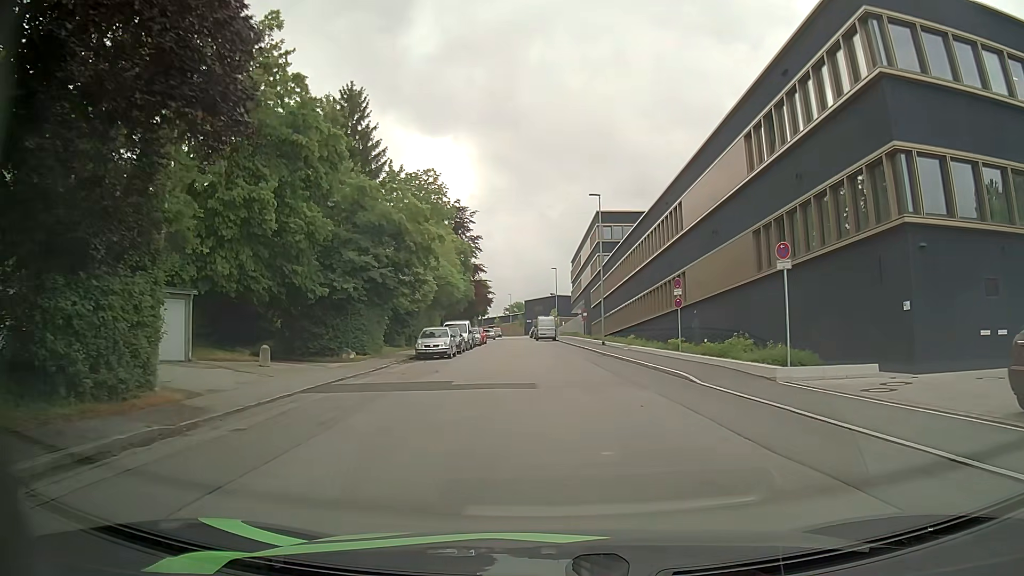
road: residential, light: Day
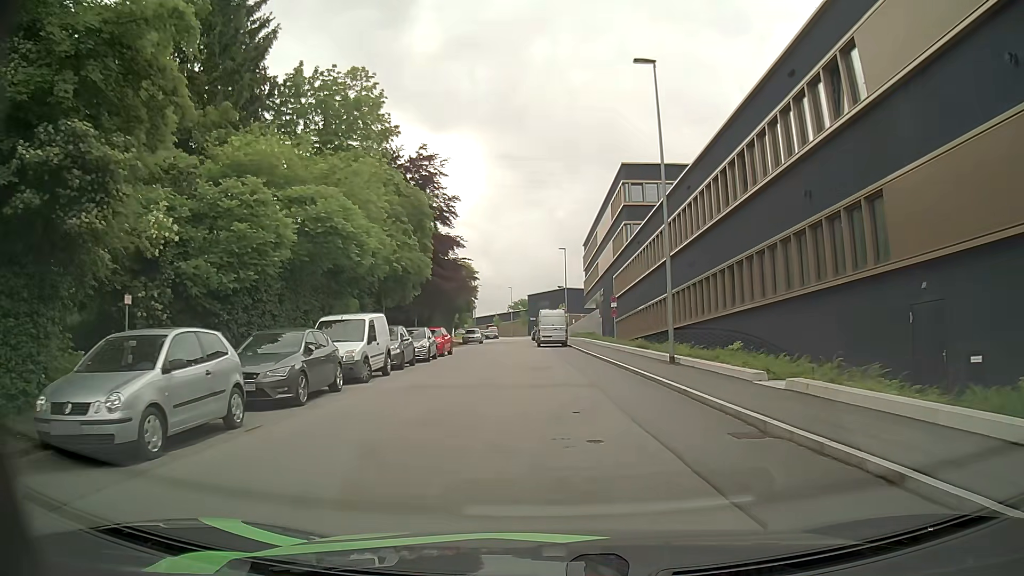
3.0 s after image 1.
(-0.1, +23.9) m; -1°
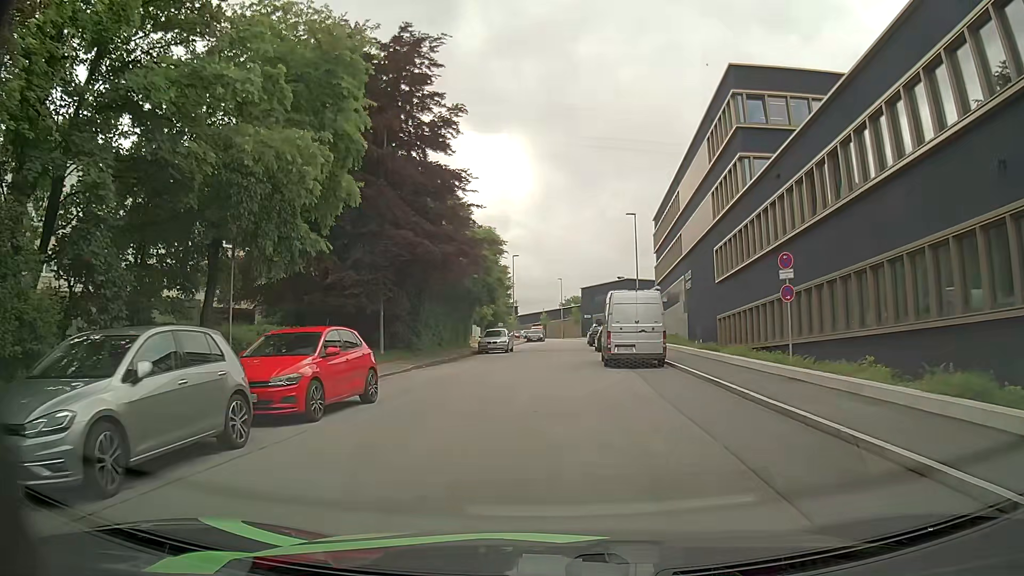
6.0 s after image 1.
(-0.6, +23.0) m; -3°
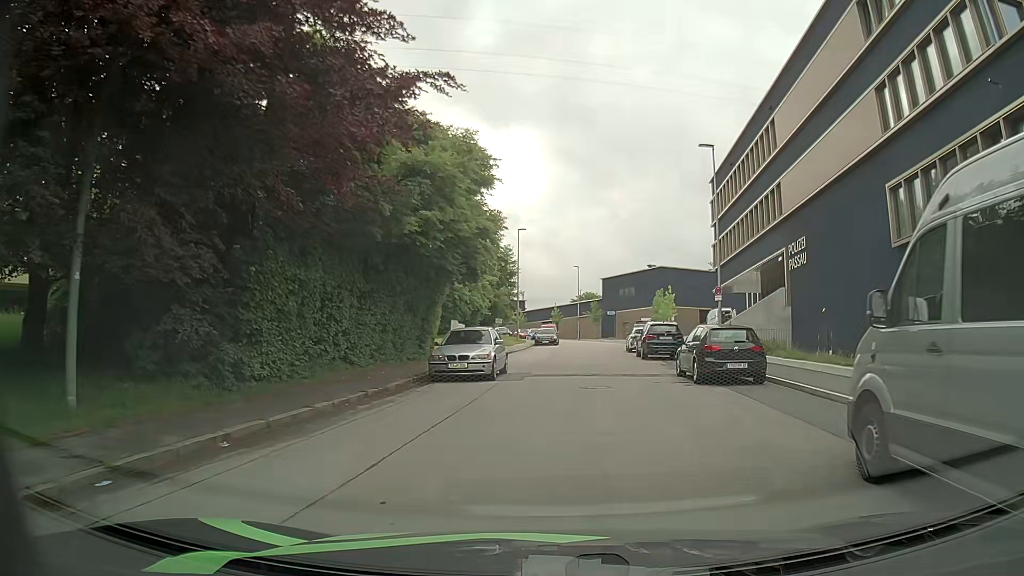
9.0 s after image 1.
(-0.9, +20.8) m; -1°
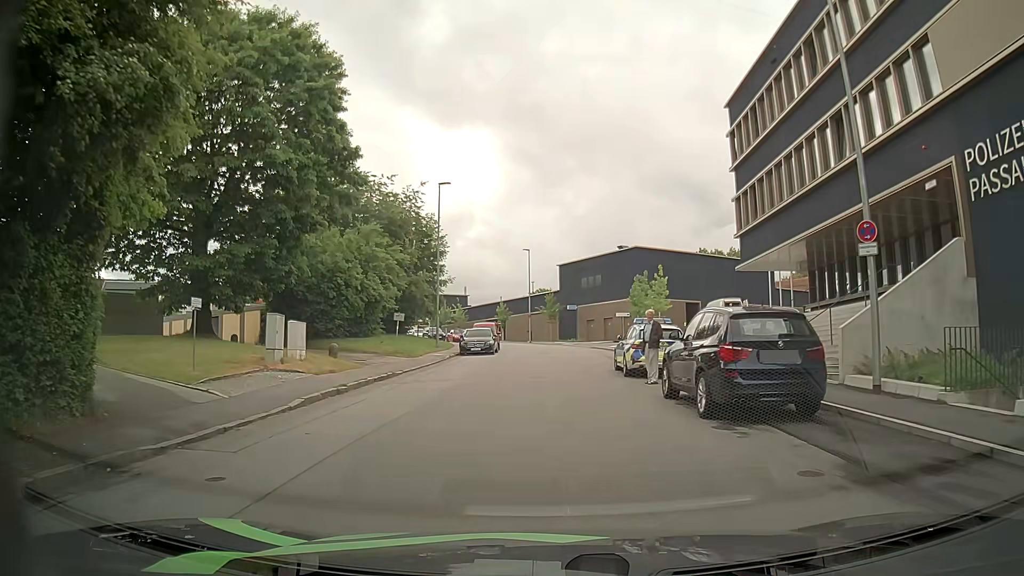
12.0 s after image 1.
(+1.0, +19.7) m; +4°
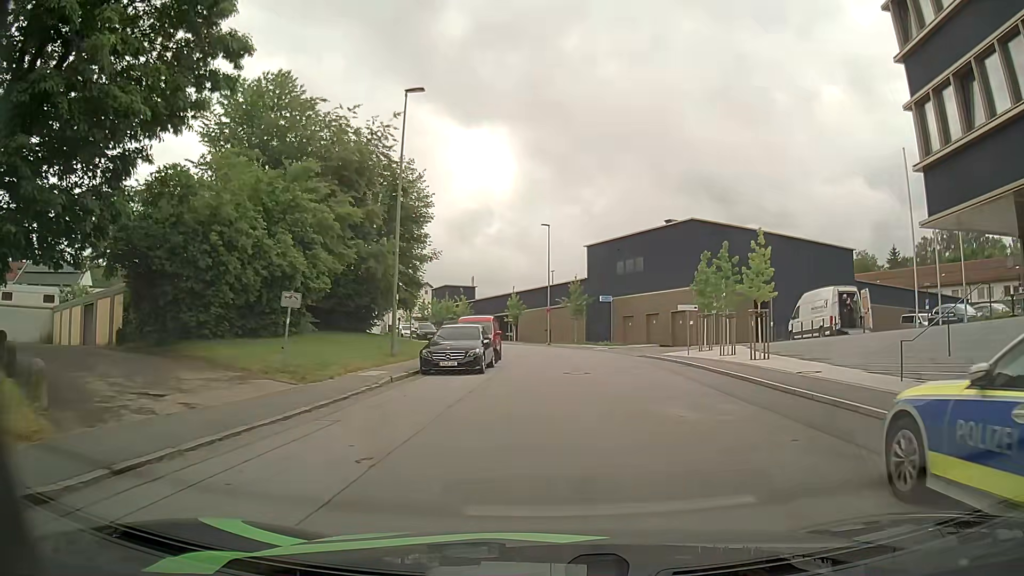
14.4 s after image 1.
(-0.7, +16.8) m; -2°
